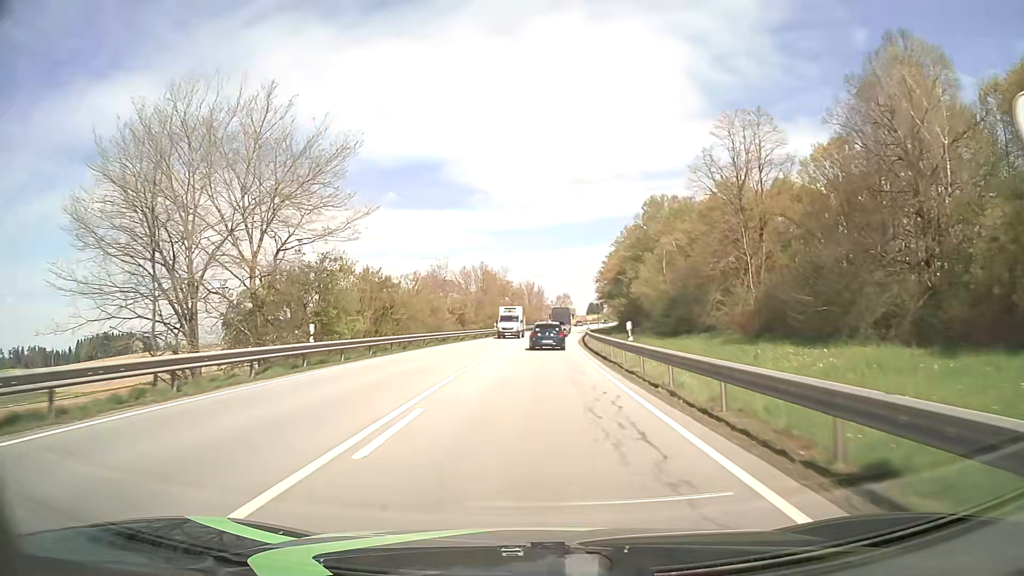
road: primary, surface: asphalt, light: Day
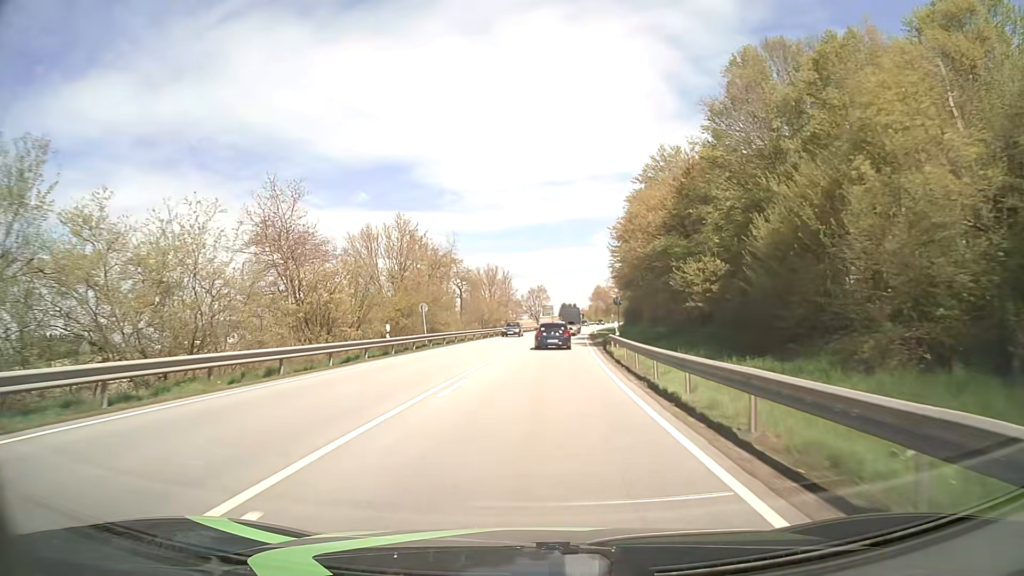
(+0.9, +42.1) m; +3°
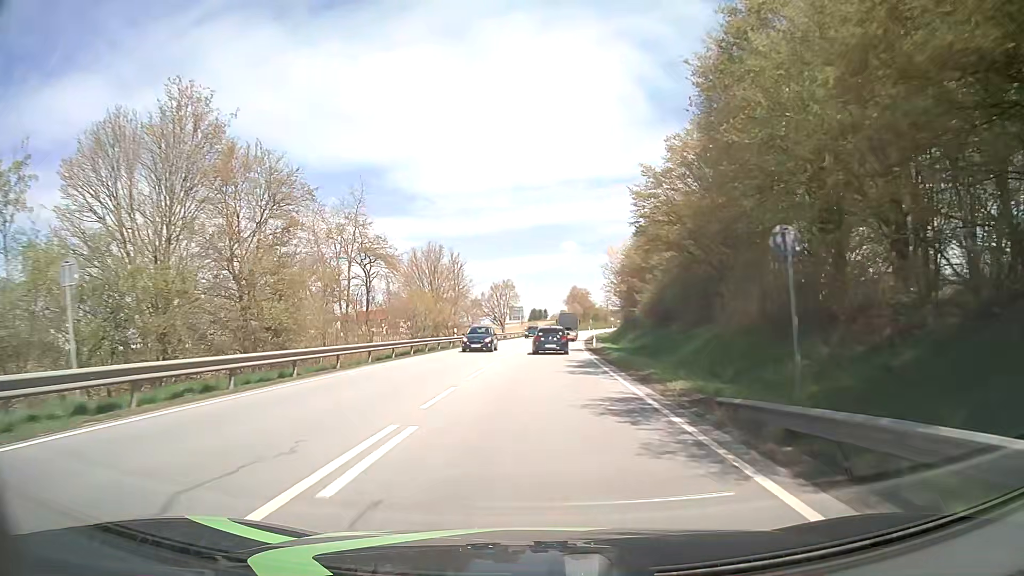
(+0.7, +31.5) m; +3°
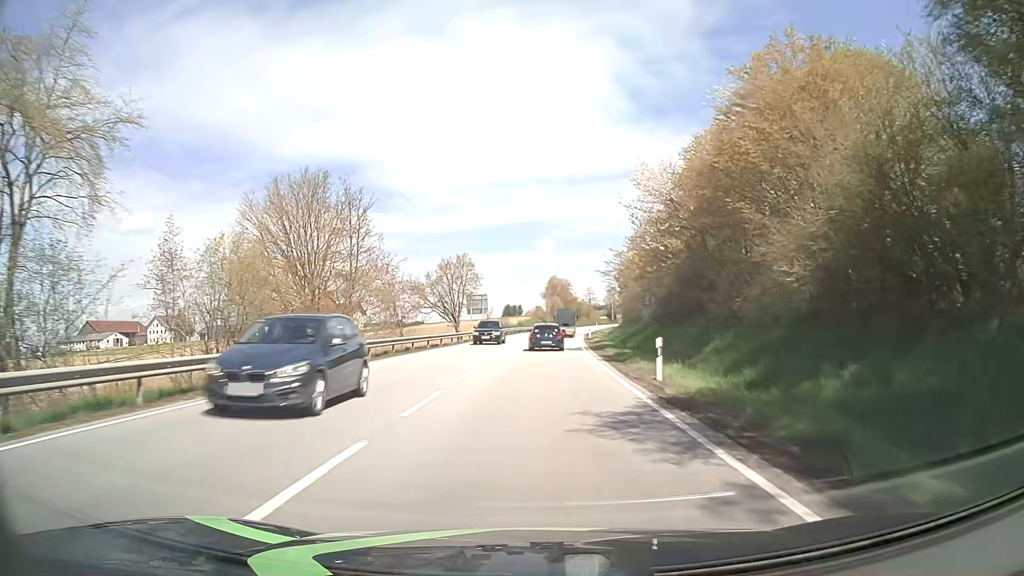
(+0.5, +31.4) m; +2°
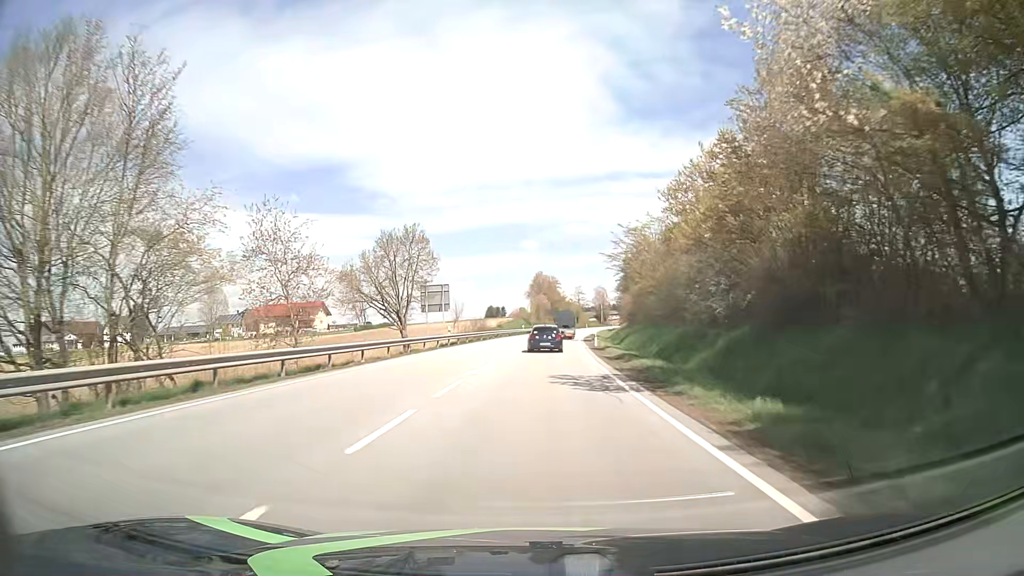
(+0.2, +21.1) m; +1°
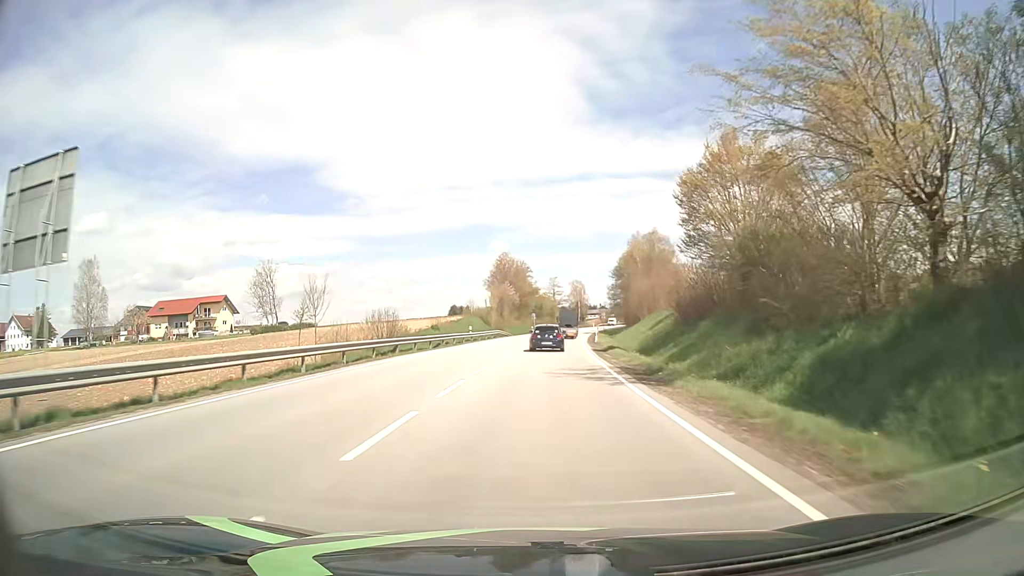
(+1.0, +42.5) m; +3°
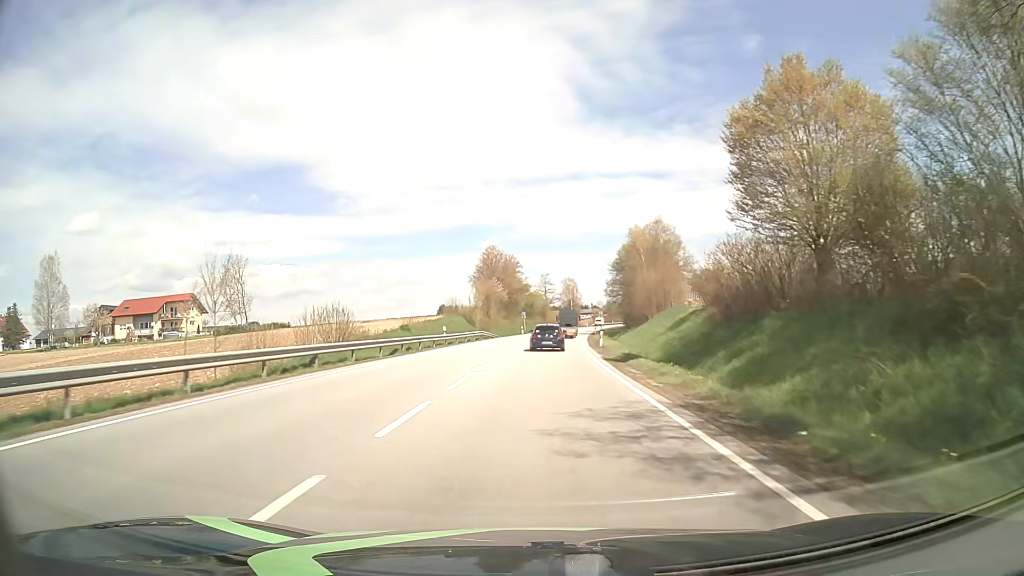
(0.0, +10.7) m; 0°
